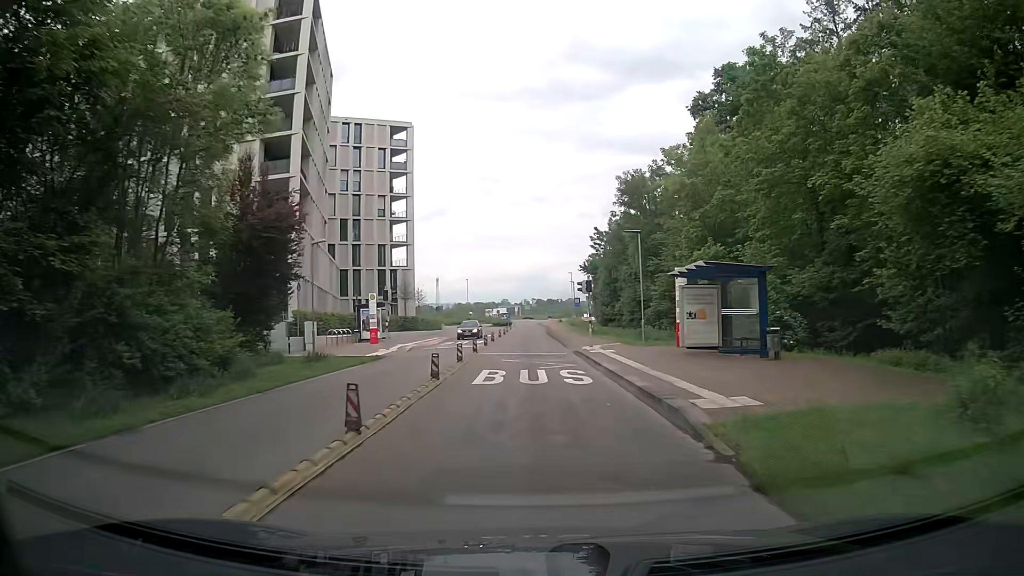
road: tertiary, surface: asphalt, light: Day
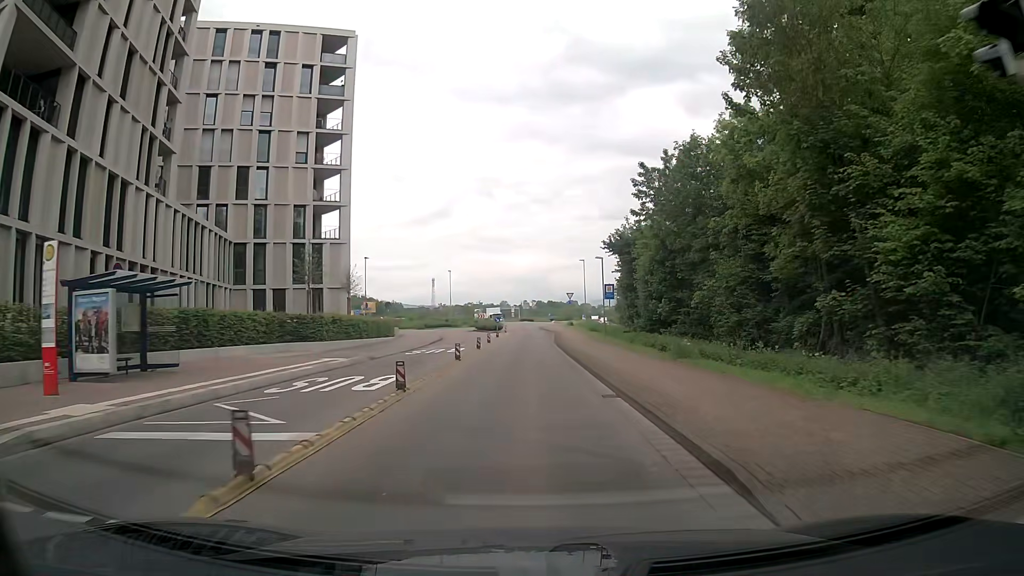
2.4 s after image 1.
(+0.1, +28.7) m; 0°
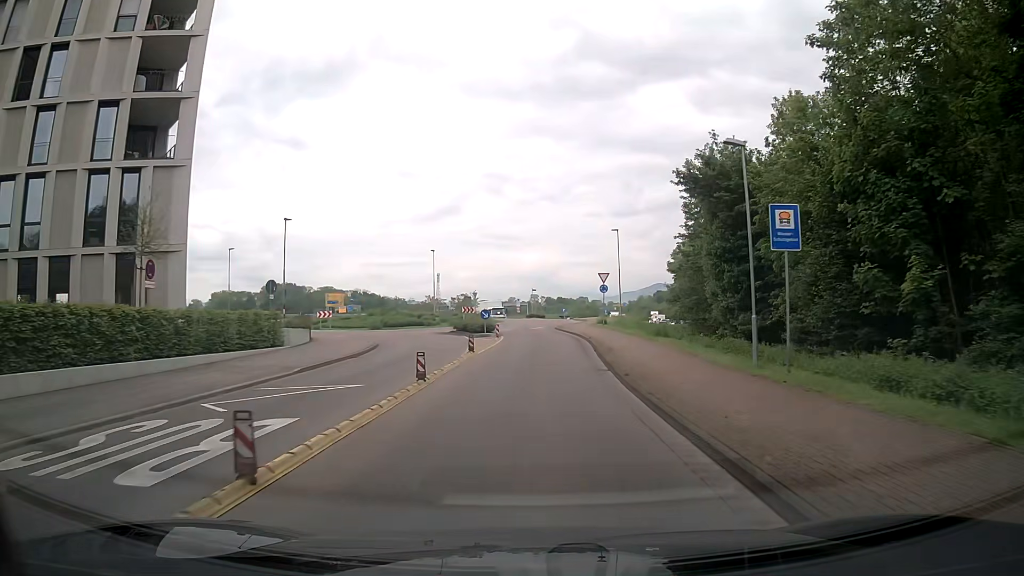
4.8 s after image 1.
(-0.1, +26.7) m; -2°
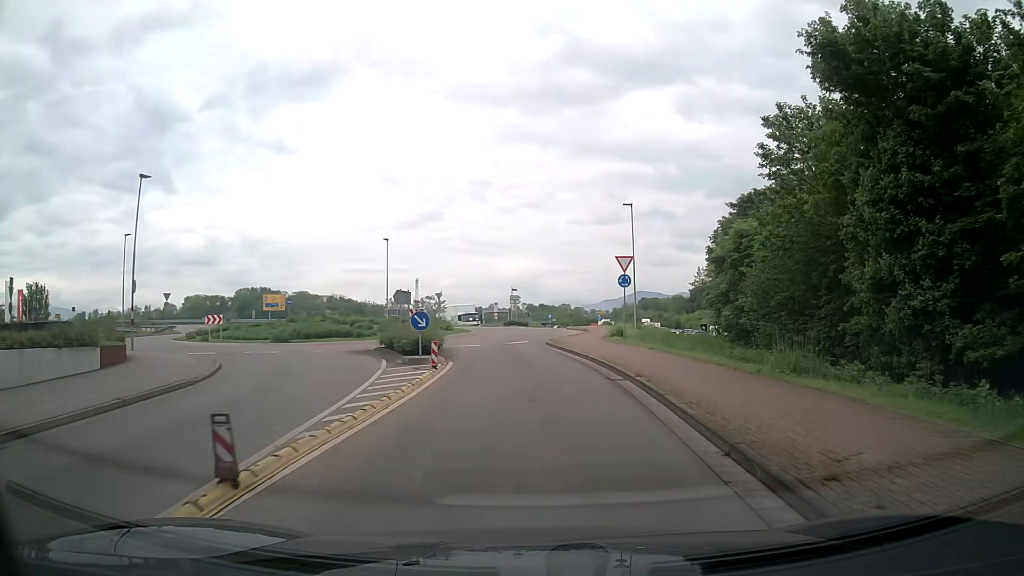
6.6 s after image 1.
(+0.4, +17.4) m; +3°
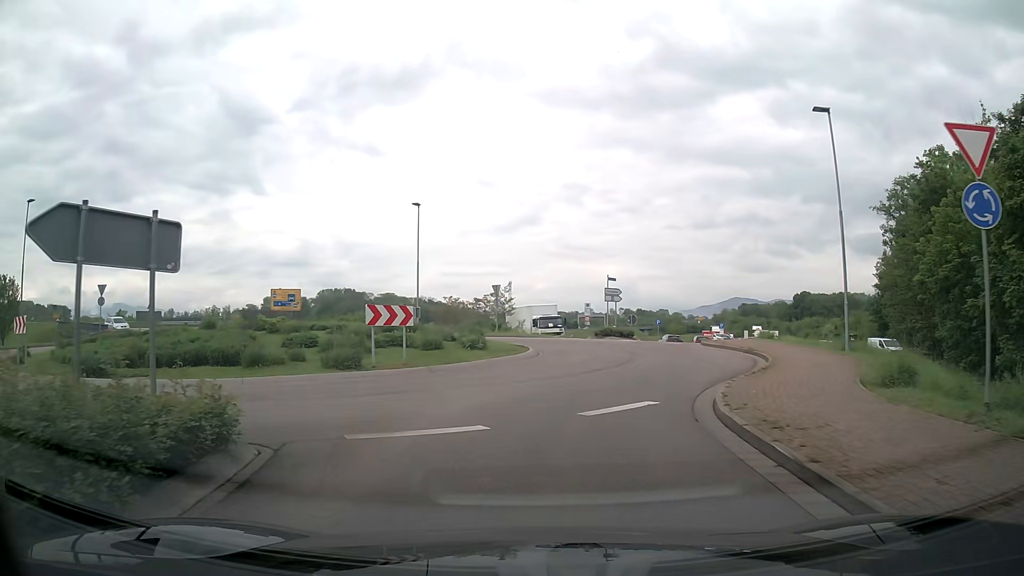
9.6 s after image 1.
(-0.4, +21.5) m; -9°
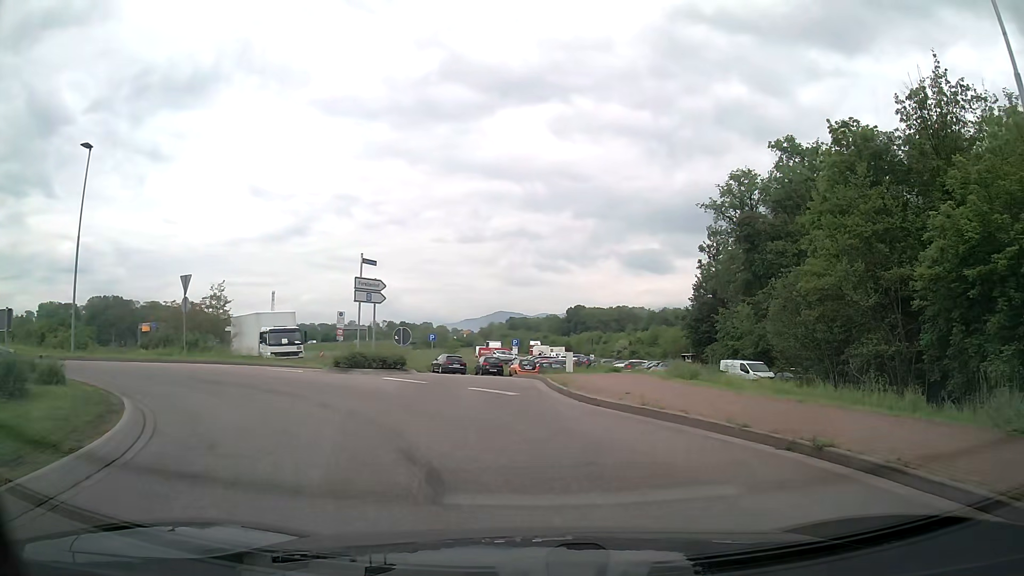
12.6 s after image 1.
(+1.8, +16.5) m; +20°
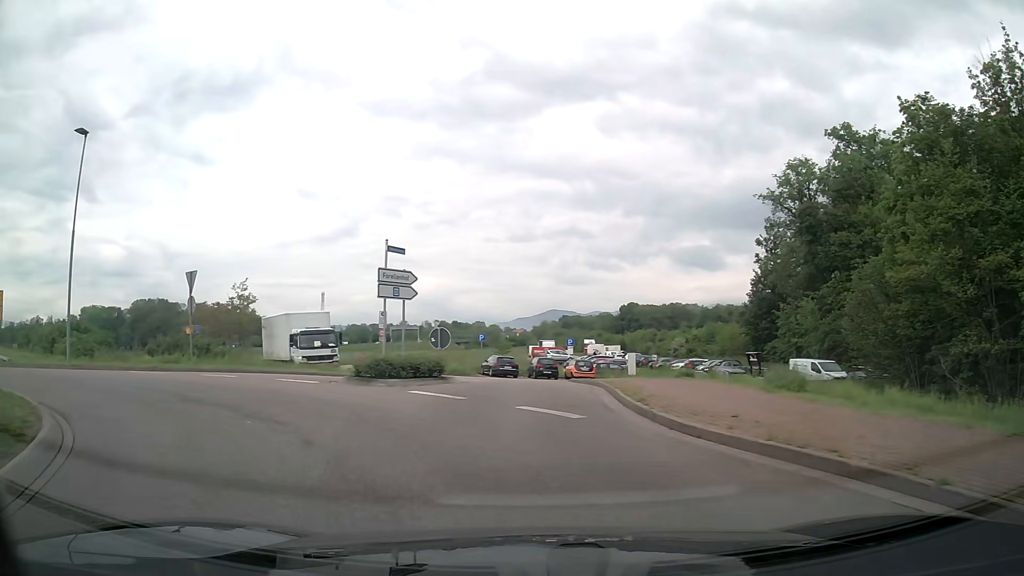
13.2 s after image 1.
(-0.1, +3.4) m; -3°
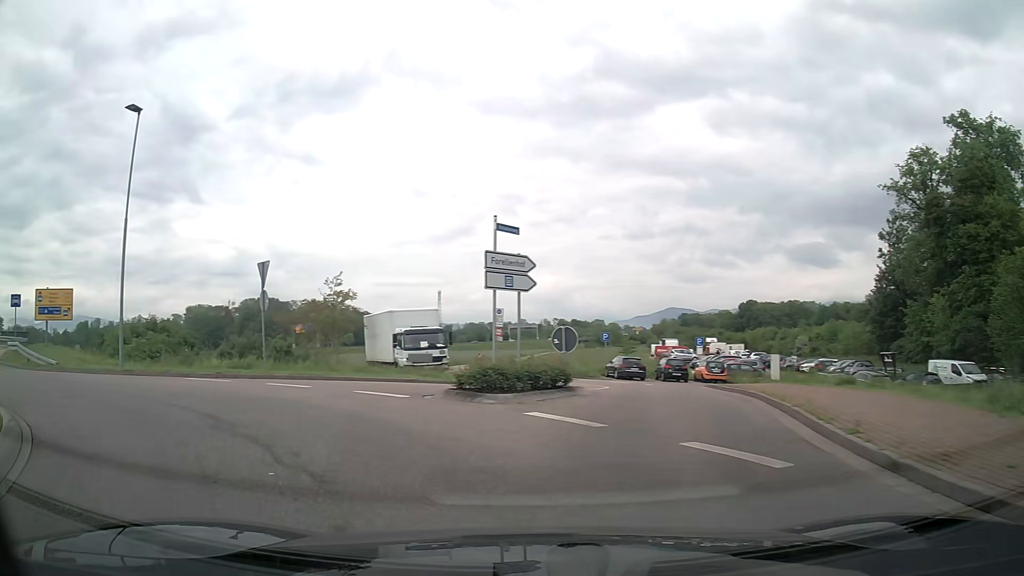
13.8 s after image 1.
(-0.3, +3.5) m; -11°
(-3, +9) (-11, +15) (-20, +19) (-28, +25) (-36, +32) (-44, +37) (-53, +42) (-62, +45) (-71, +50) (-80, +54) m
